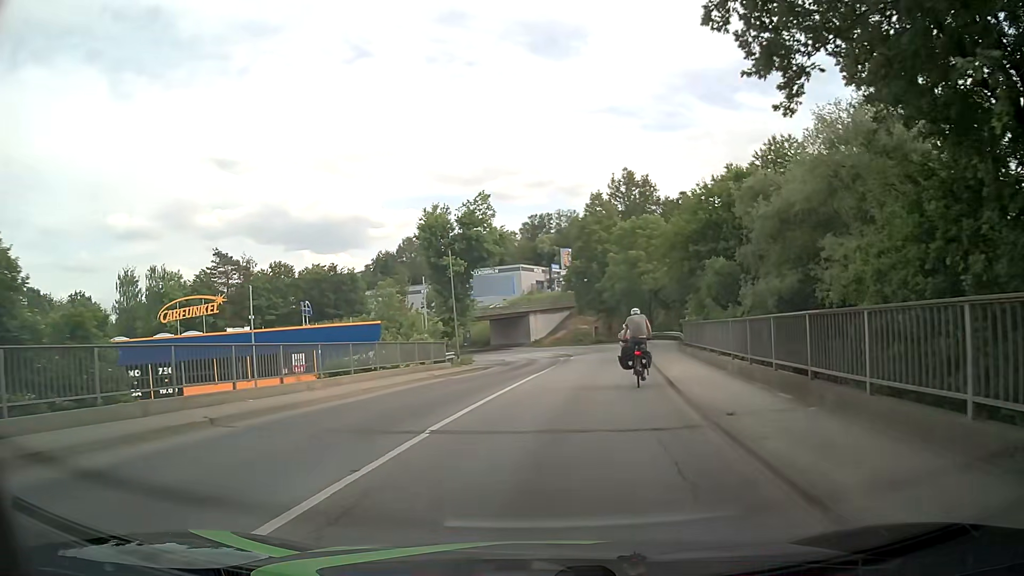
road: tertiary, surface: asphalt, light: Day
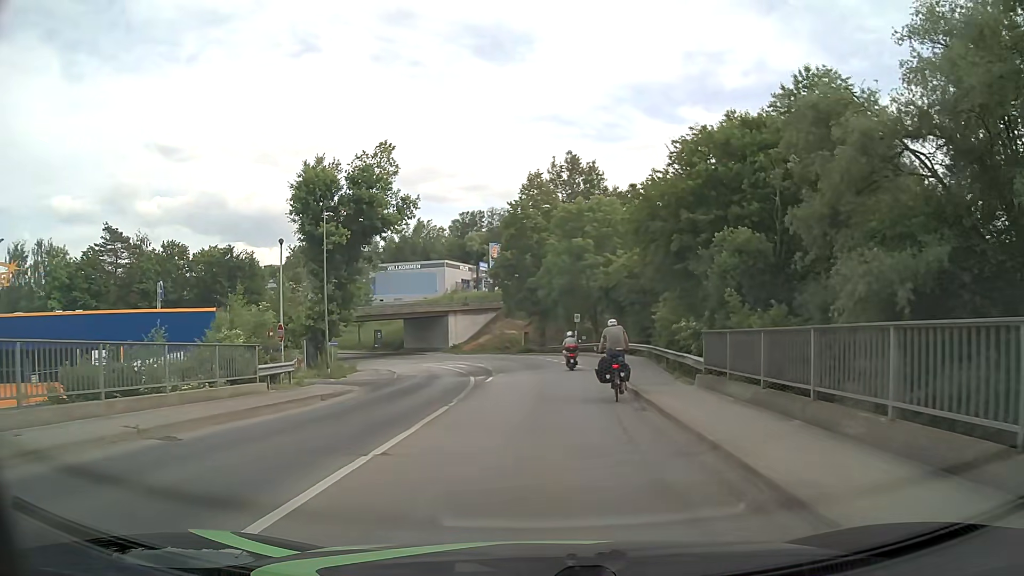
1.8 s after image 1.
(+1.0, +14.9) m; +7°
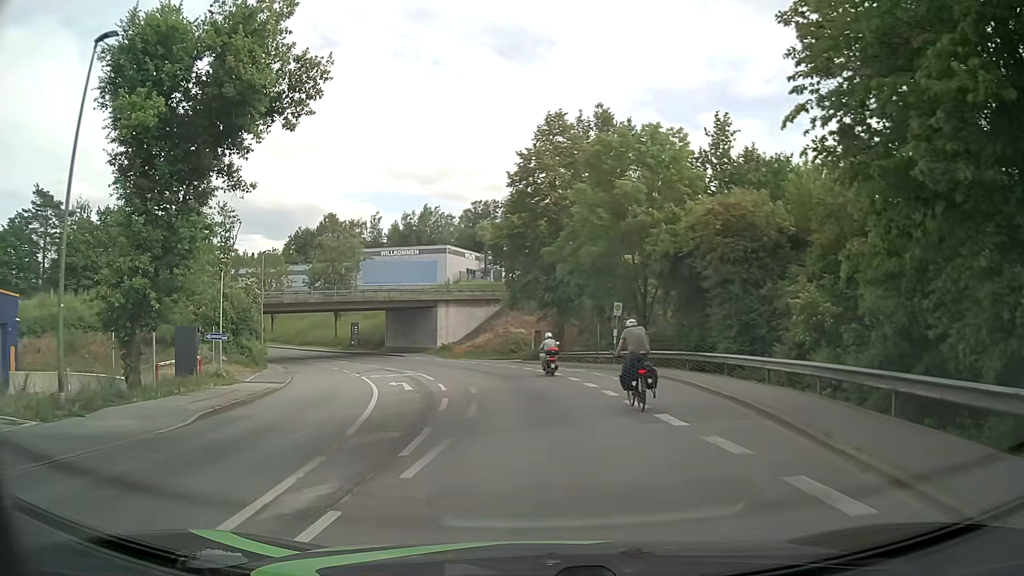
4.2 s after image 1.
(0.0, +20.7) m; -2°
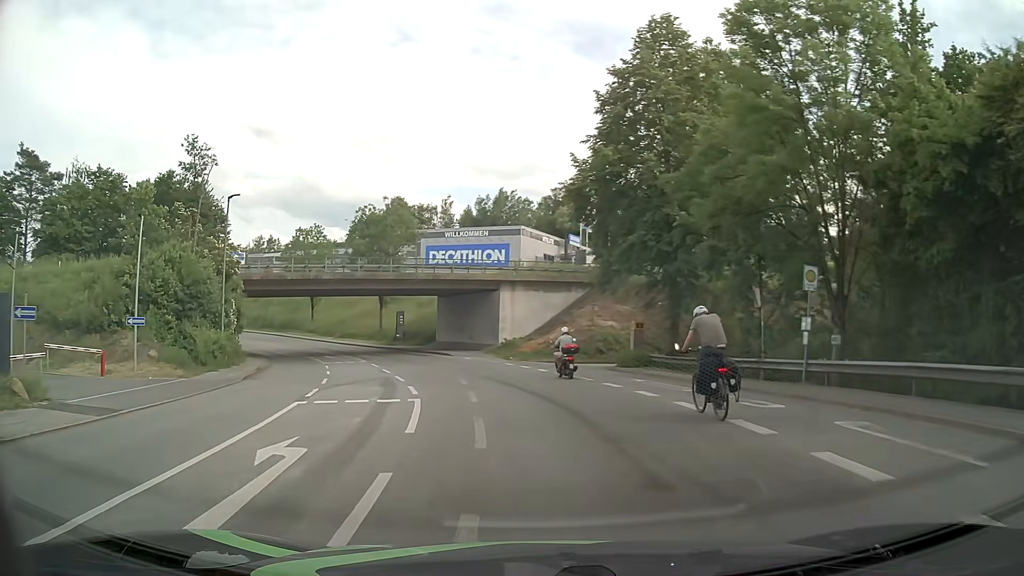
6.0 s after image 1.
(-0.8, +16.9) m; -7°
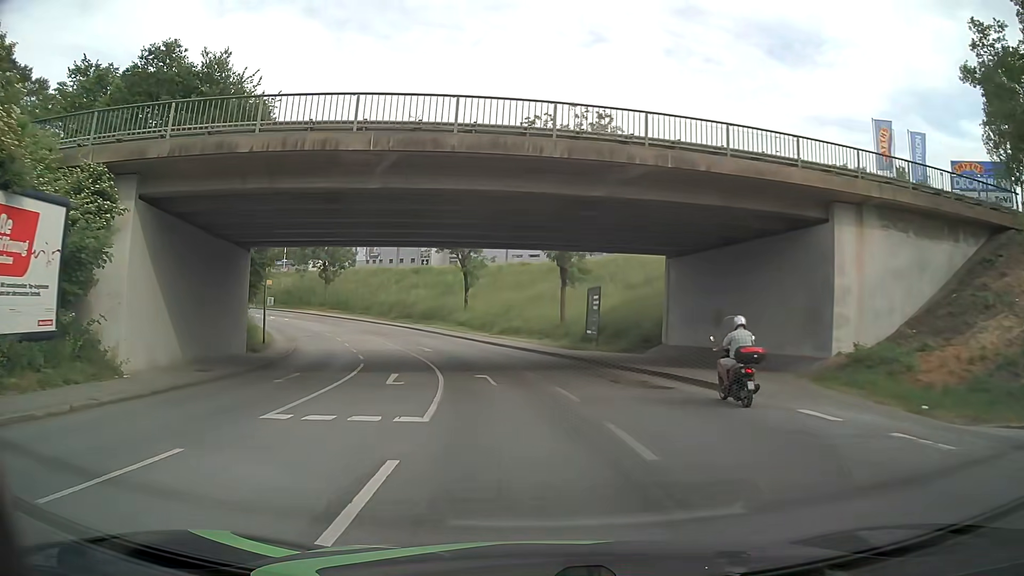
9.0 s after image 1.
(-5.0, +30.7) m; -17°
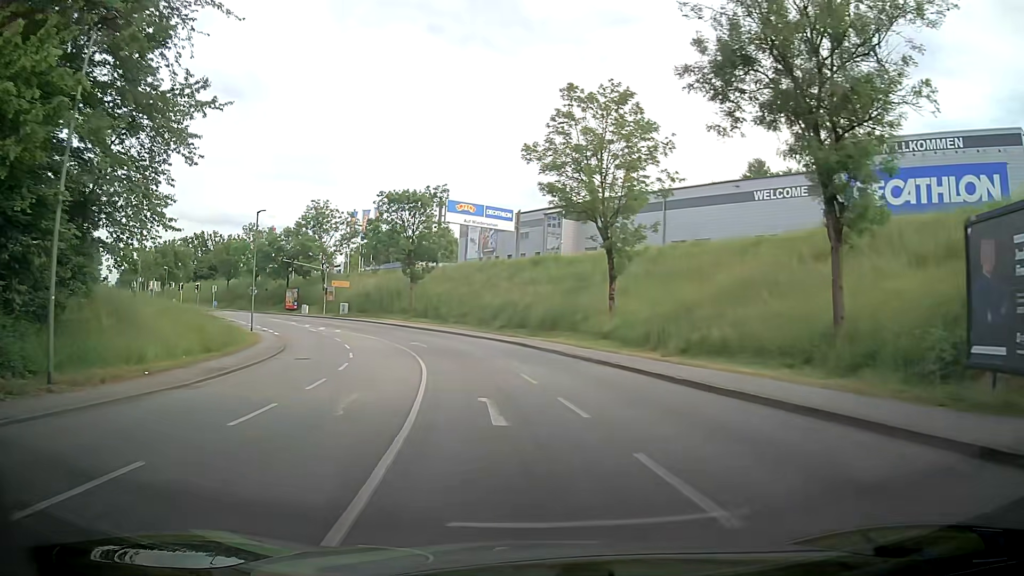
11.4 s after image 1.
(-2.3, +26.2) m; -9°
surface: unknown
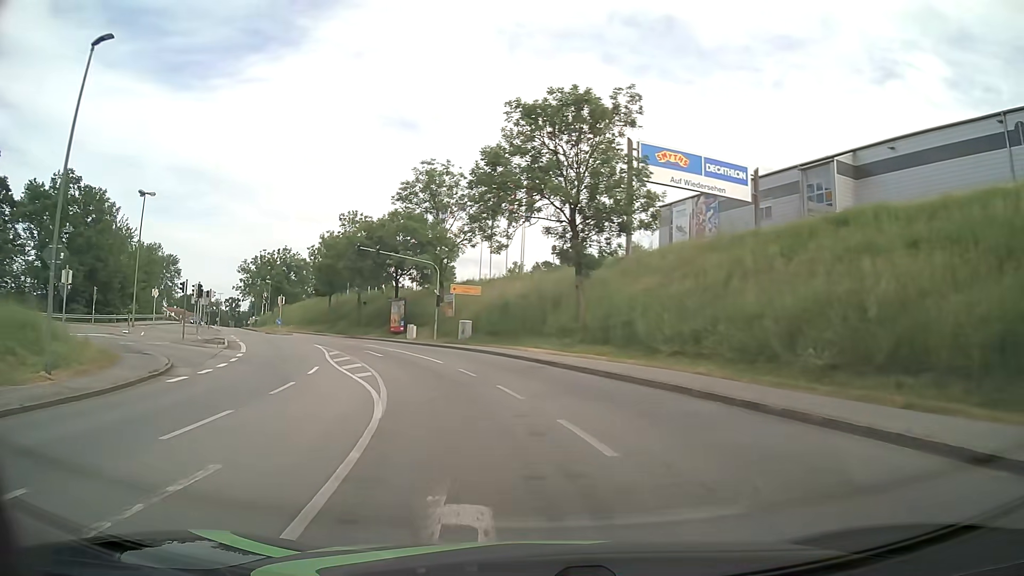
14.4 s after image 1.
(-5.7, +32.4) m; -19°
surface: asphalt
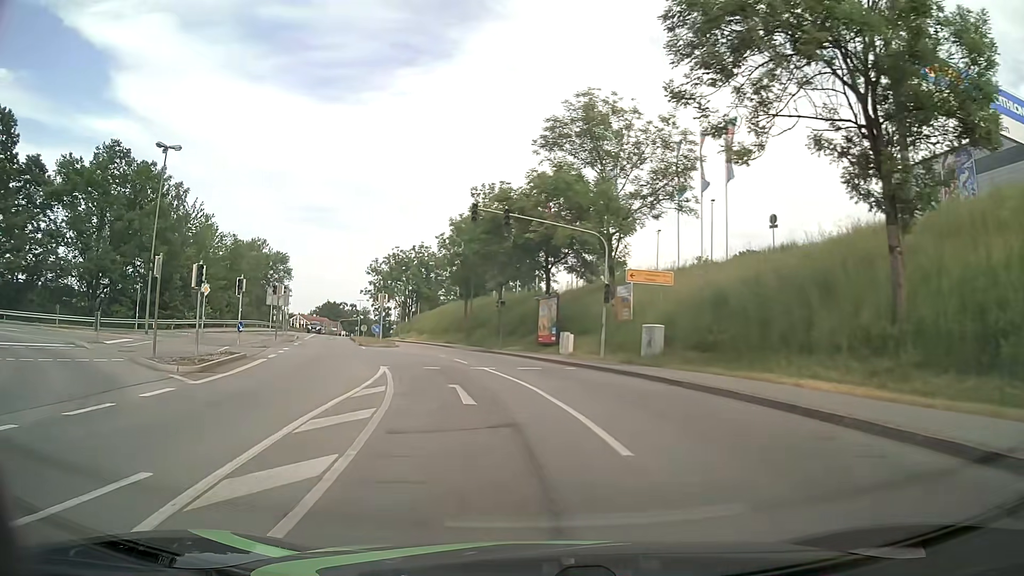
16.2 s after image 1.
(-2.2, +17.6) m; -15°
(-1, +10) (-2, +20) (-5, +29) (-13, +35) (-23, +35) (-32, +31) (-40, +26) (-49, +20) (-57, +14) (-64, +8) m
